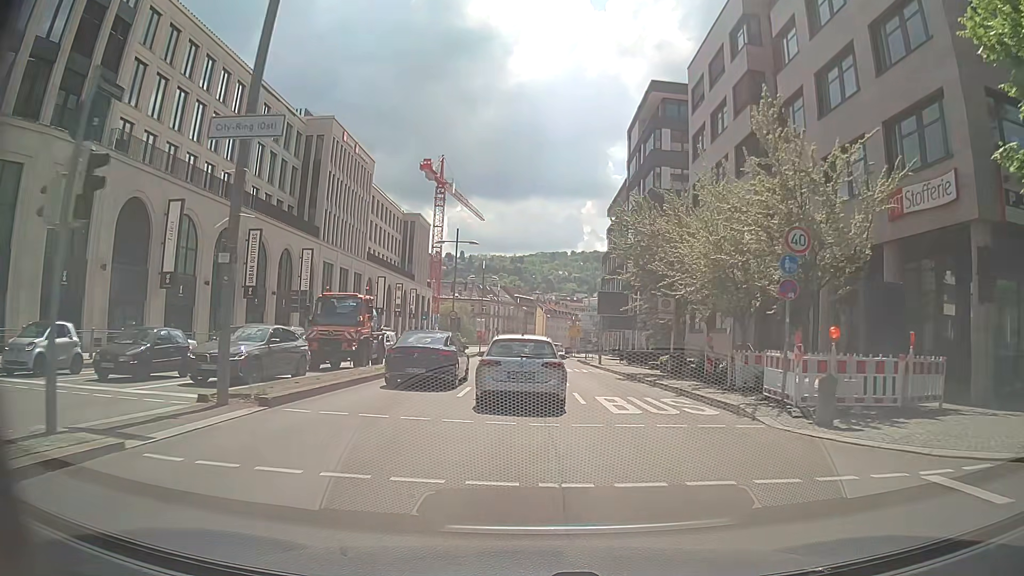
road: primary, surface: asphalt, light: Day
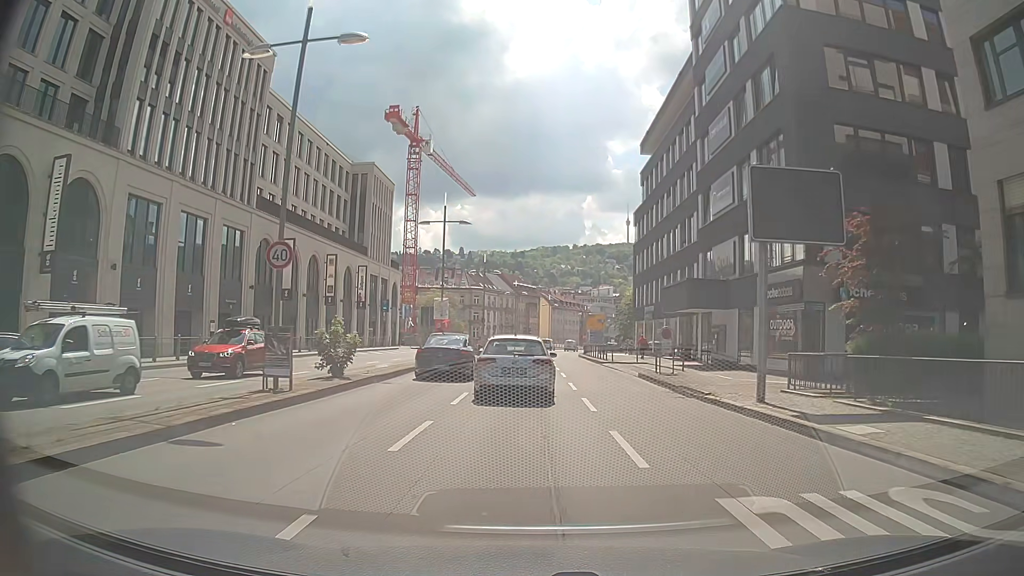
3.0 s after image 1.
(-0.1, +32.0) m; 0°
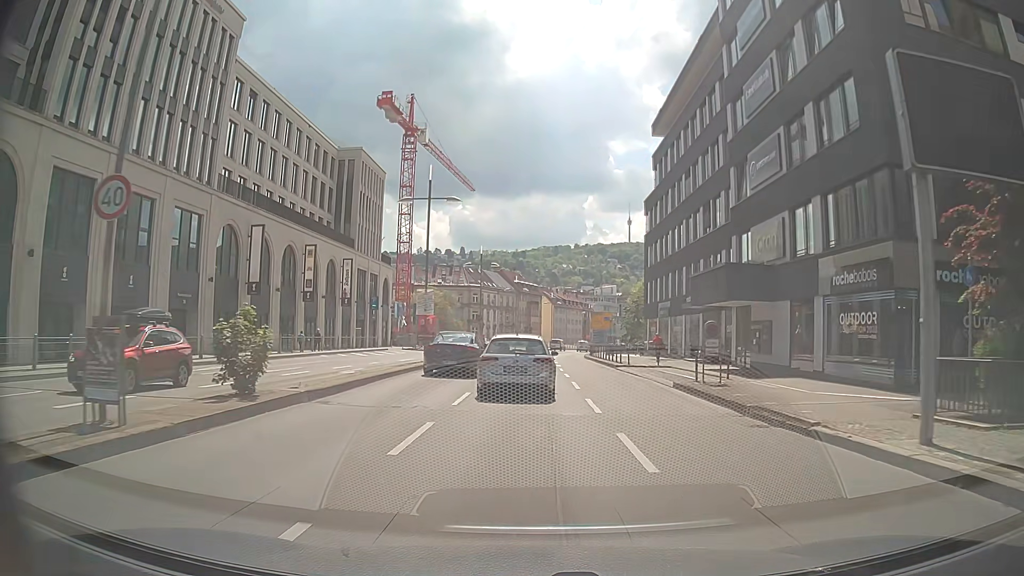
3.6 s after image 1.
(0.0, +6.3) m; 0°
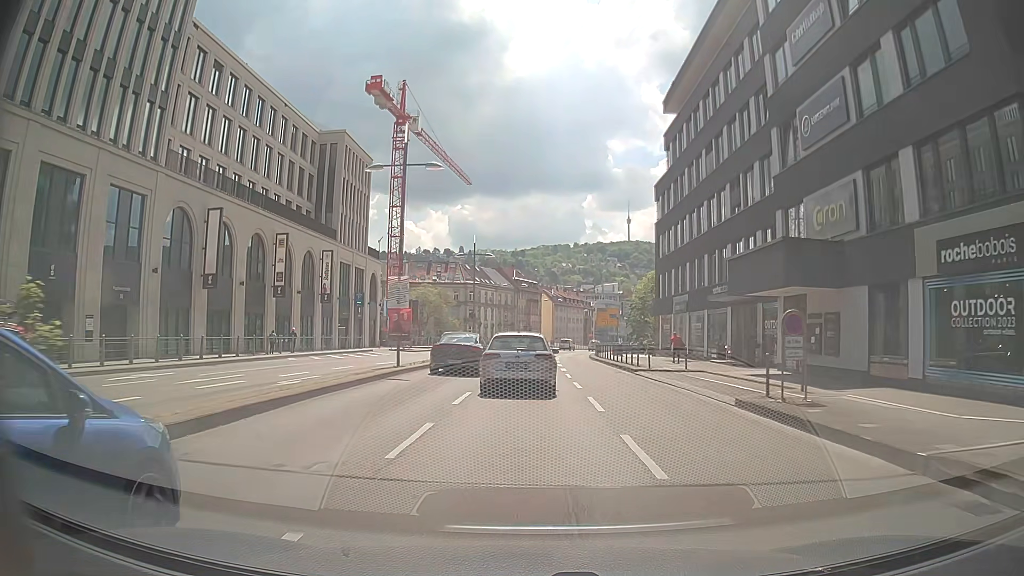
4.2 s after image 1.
(0.0, +6.4) m; +1°
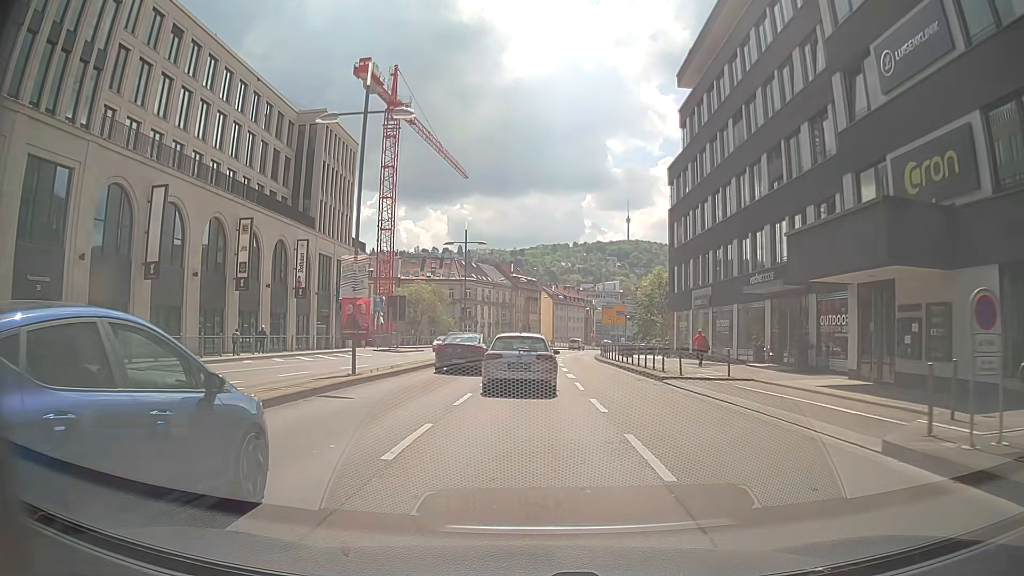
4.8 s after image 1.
(-0.1, +6.4) m; -1°
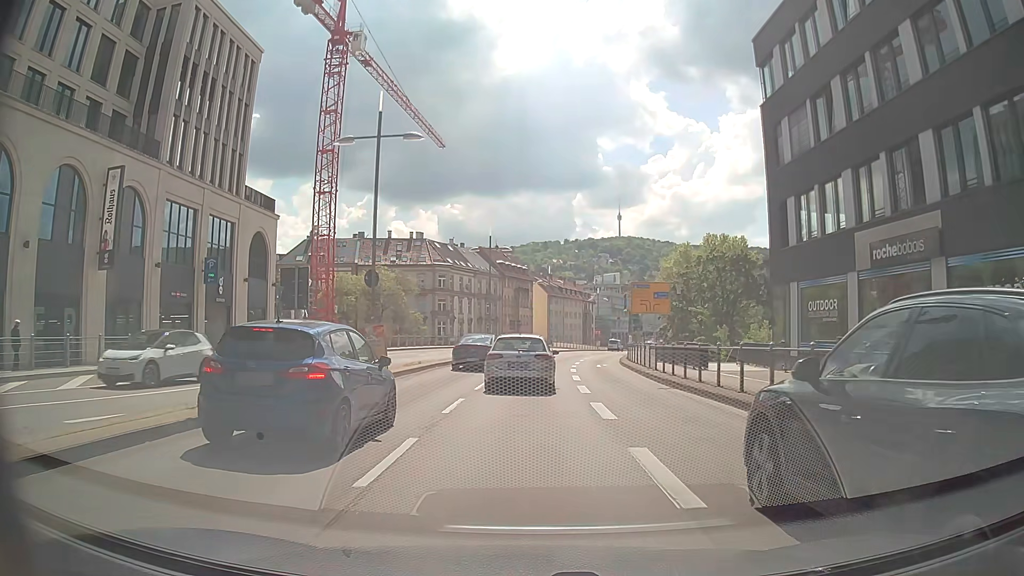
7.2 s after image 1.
(+0.1, +25.0) m; +1°
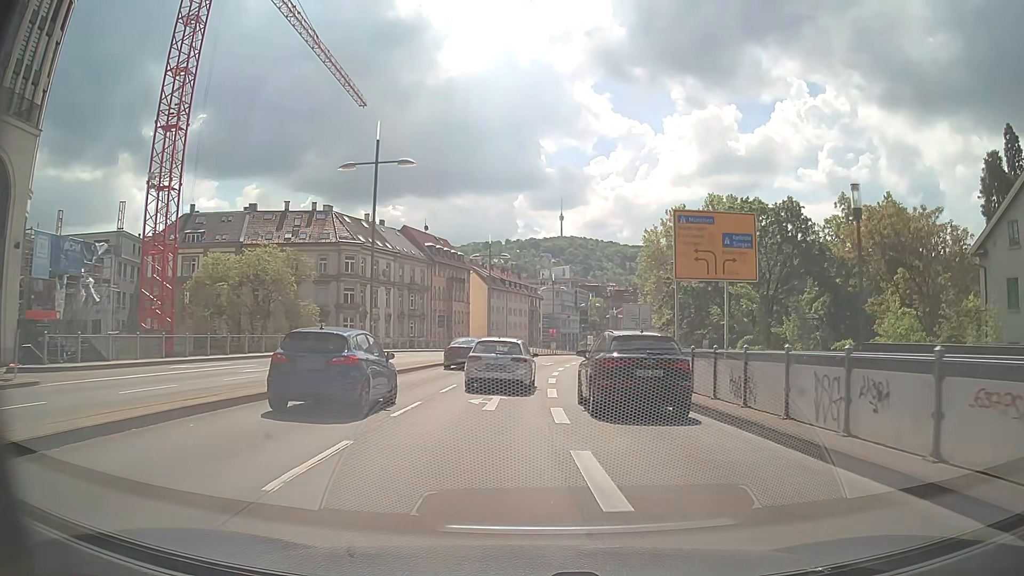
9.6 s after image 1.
(+0.3, +24.2) m; +4°
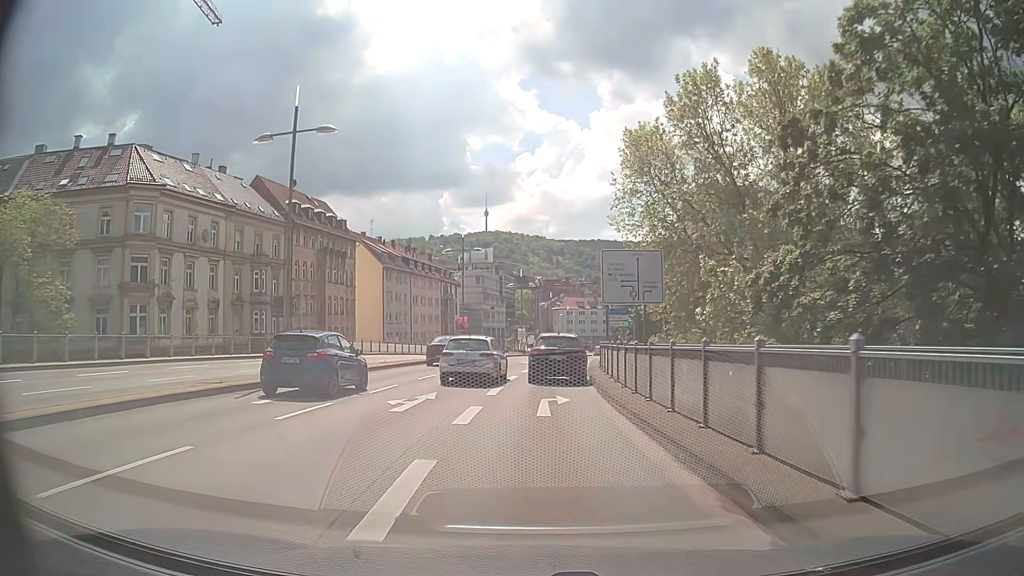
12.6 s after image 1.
(+1.9, +31.1) m; +6°
(0, +10) (0, +20) (+1, +30) (+2, +40) (+3, +50) (+5, +60) (+6, +70) (+8, +80) (+9, +89) (+11, +99) m
